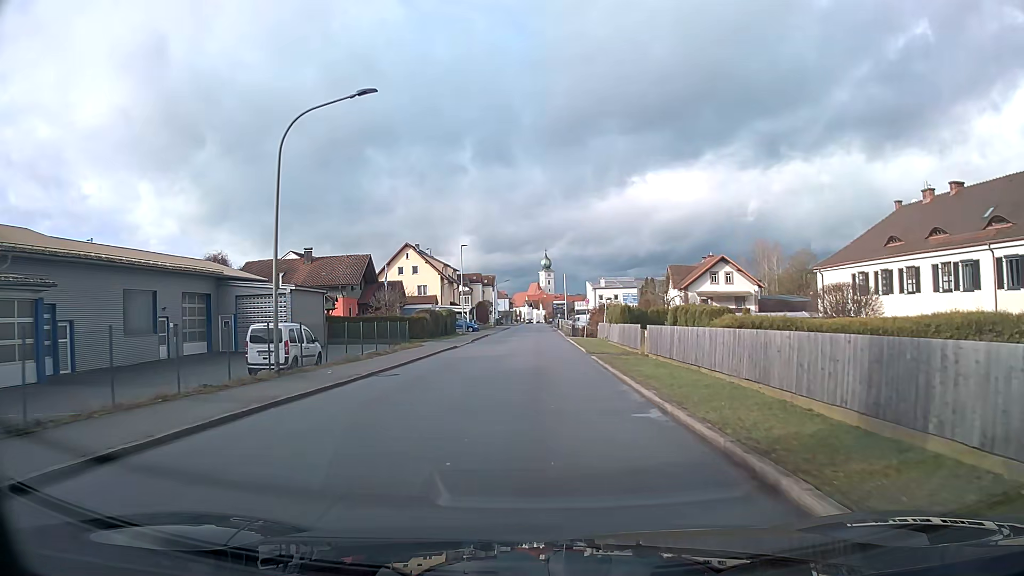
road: unclassified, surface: asphalt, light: Day
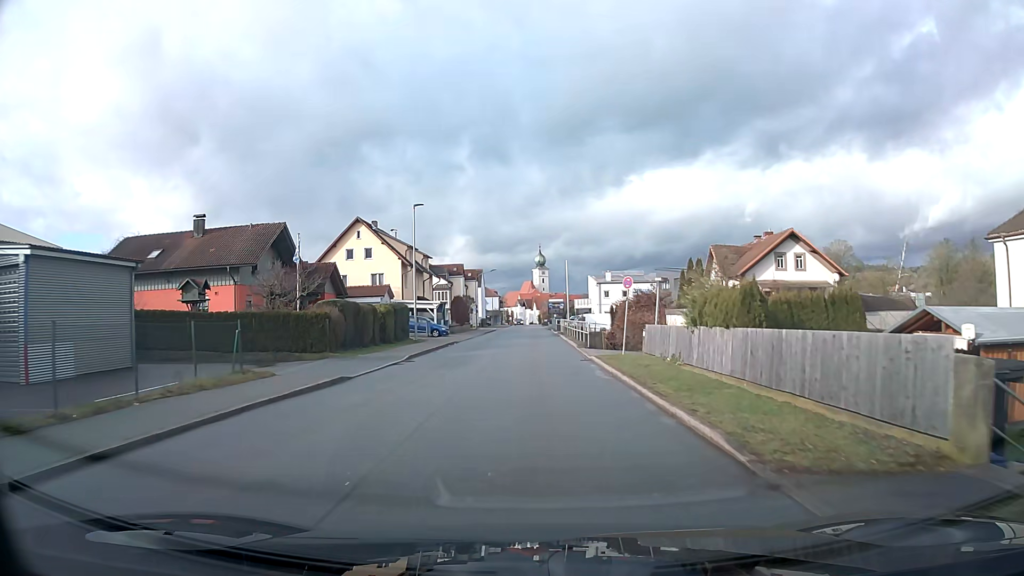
(+0.1, +21.8) m; 0°
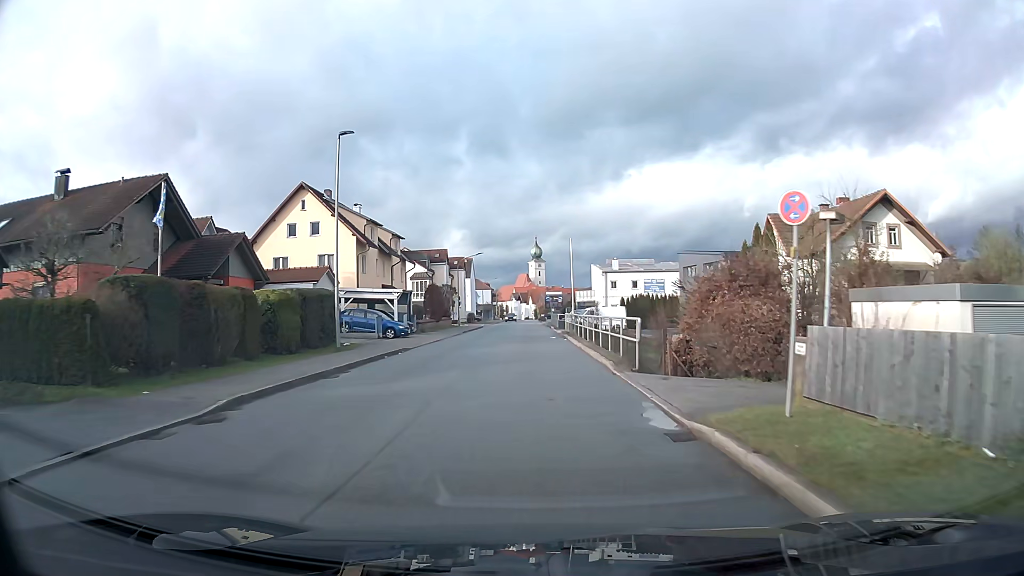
(0.0, +15.2) m; 0°
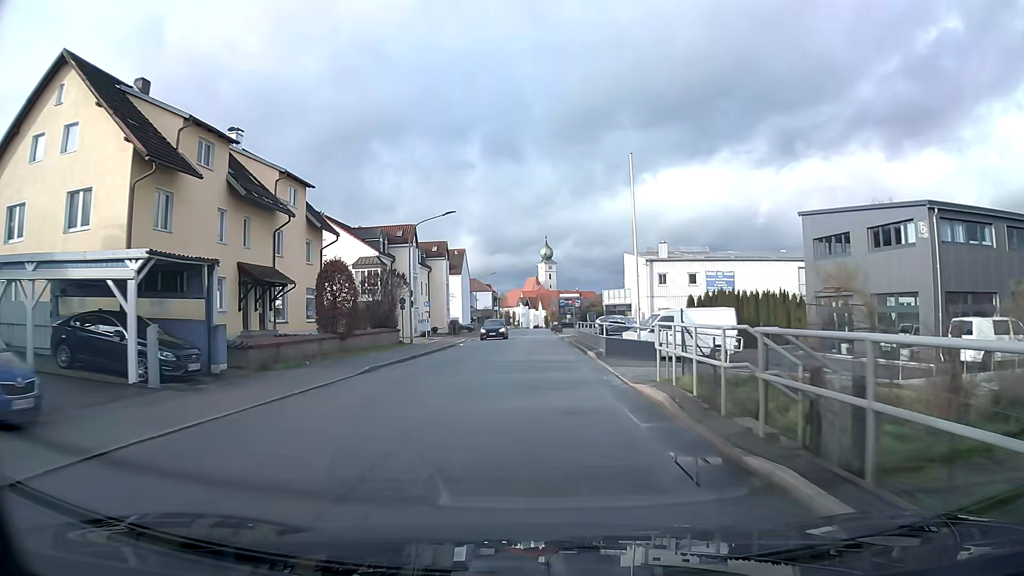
(-0.2, +30.4) m; -1°
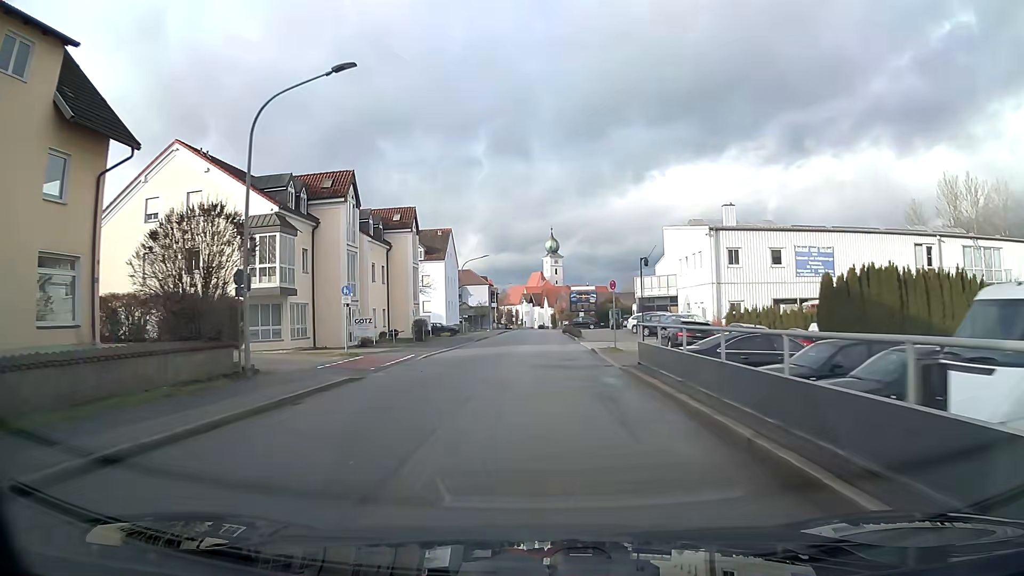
(-0.1, +22.3) m; 0°
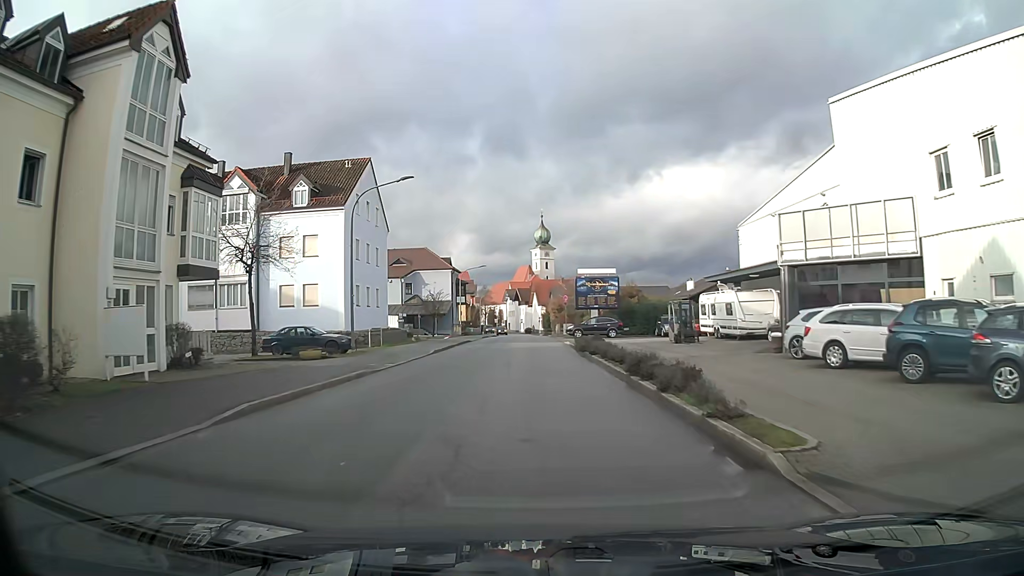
(+0.3, +36.3) m; +1°
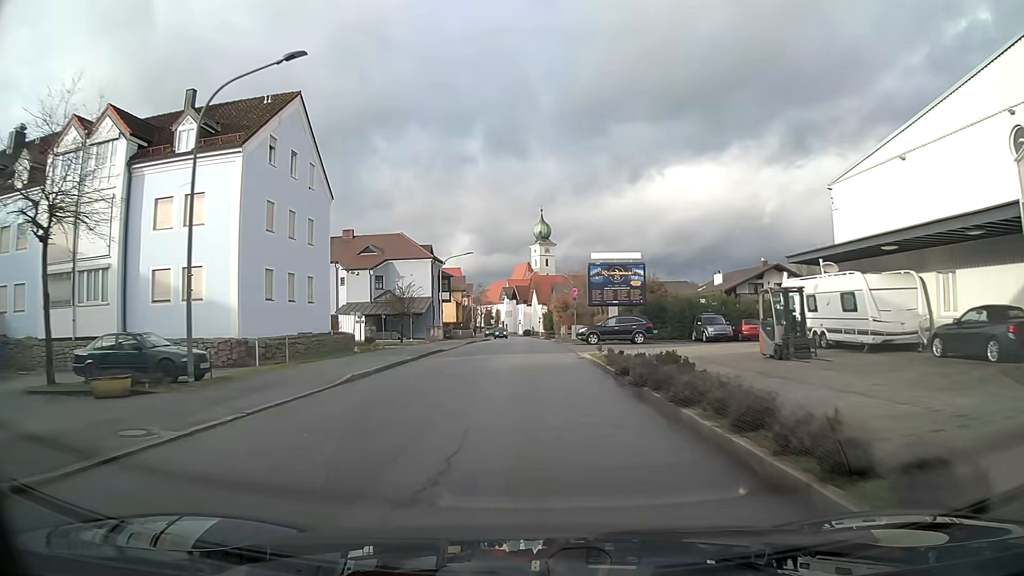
(0.0, +14.4) m; 0°
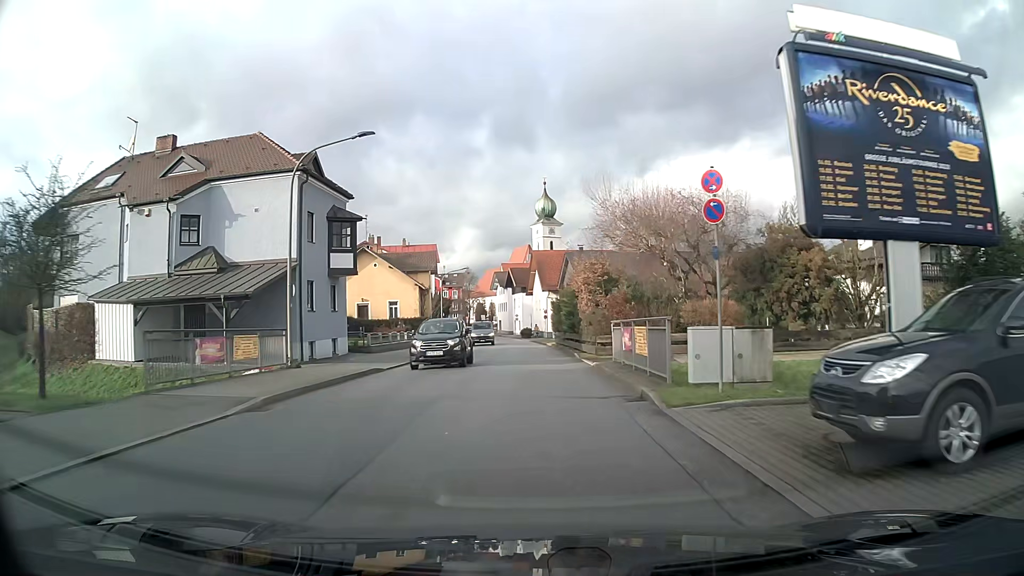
(0.0, +36.0) m; 0°
